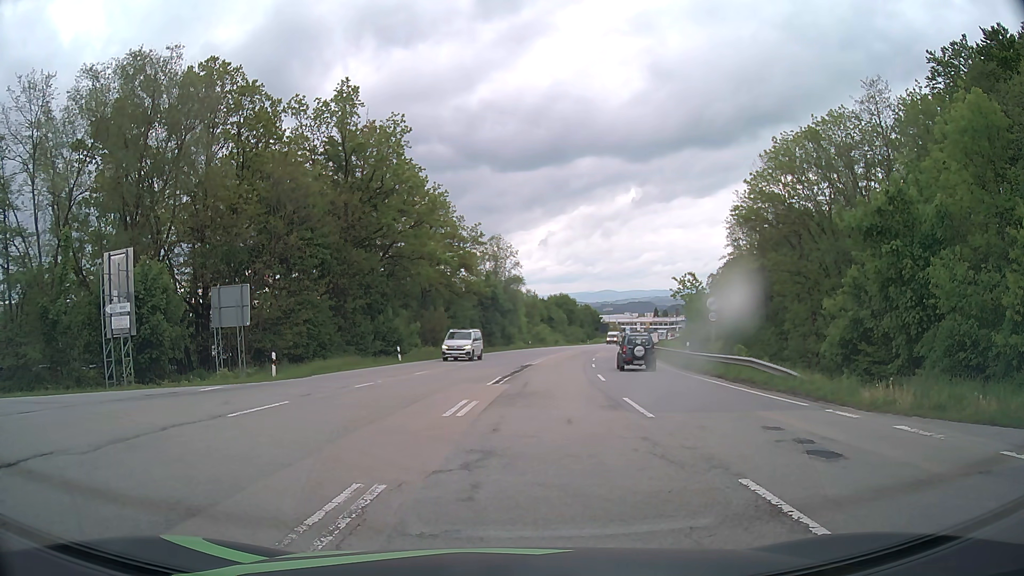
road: secondary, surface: asphalt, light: Day
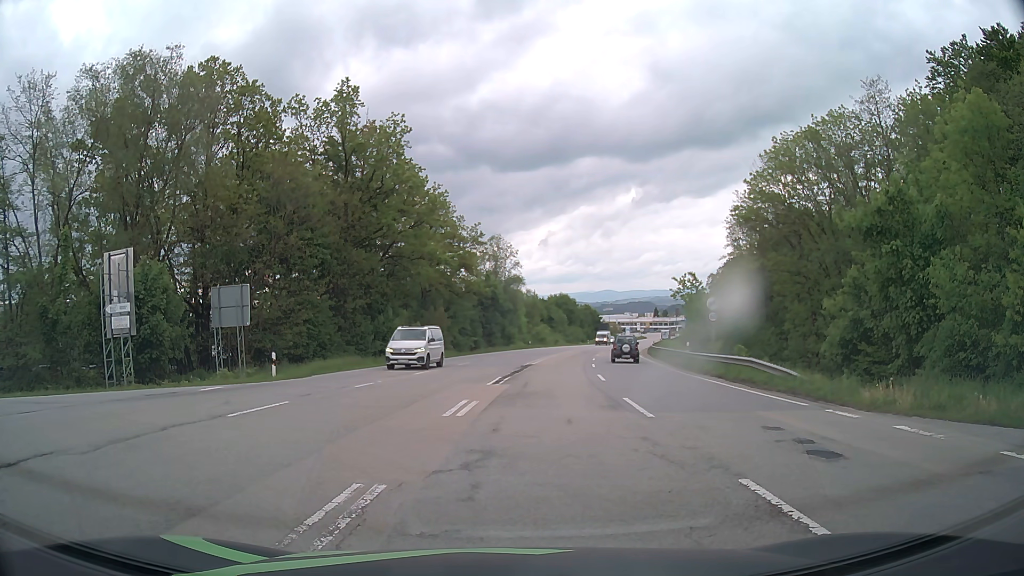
(0.0, 0.0) m; 0°
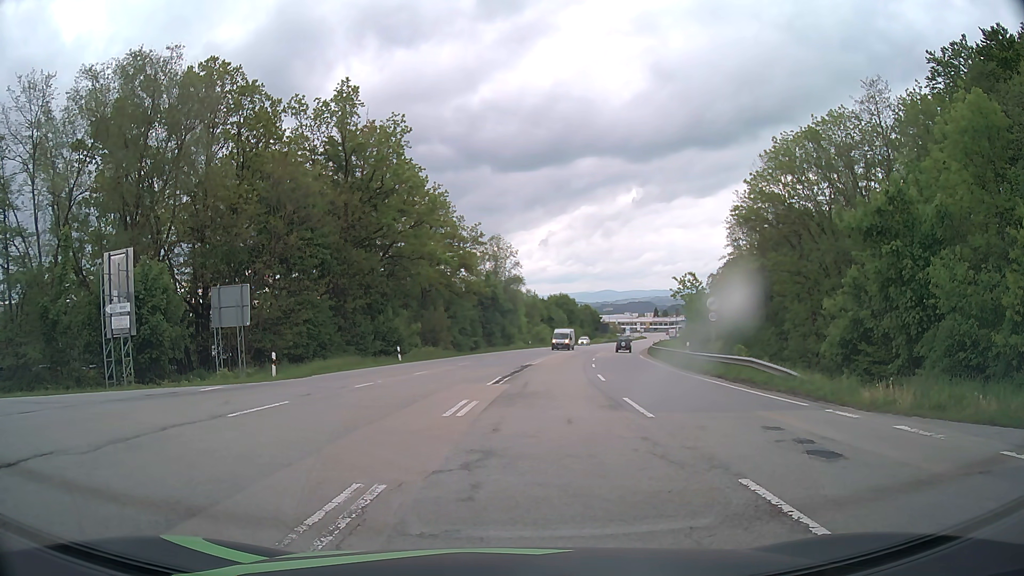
(0.0, 0.0) m; 0°
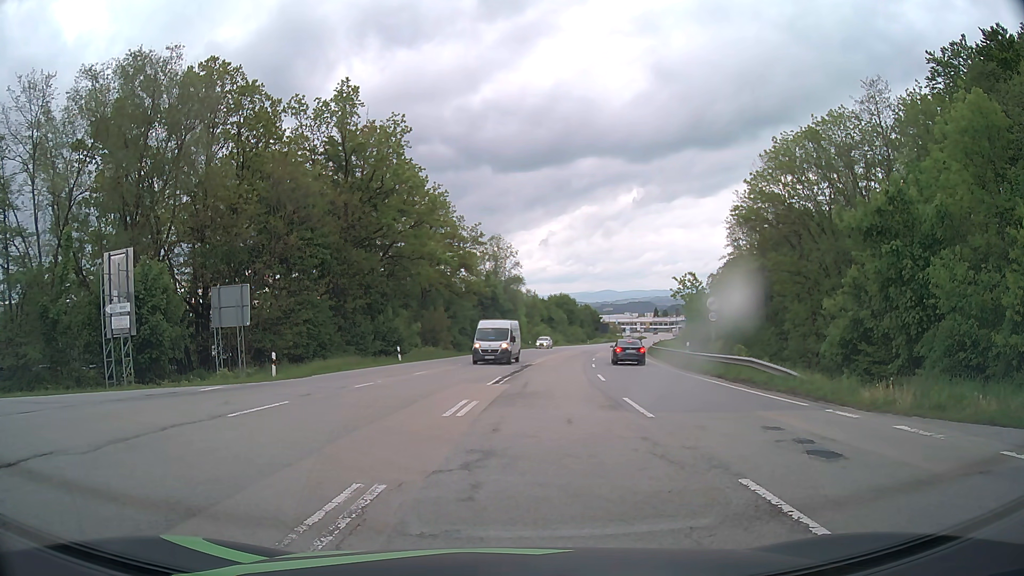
(0.0, 0.0) m; 0°
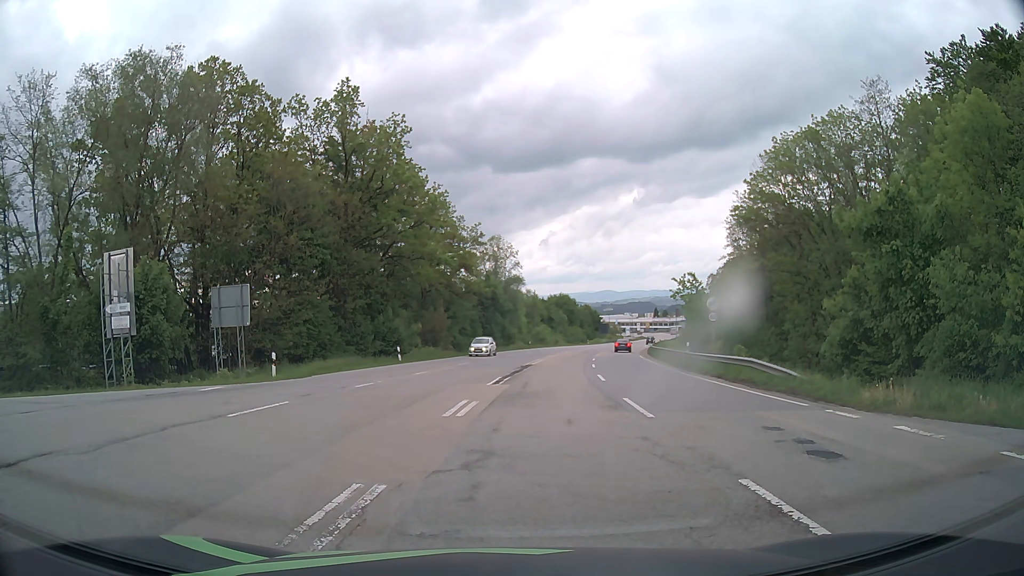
(0.0, 0.0) m; 0°
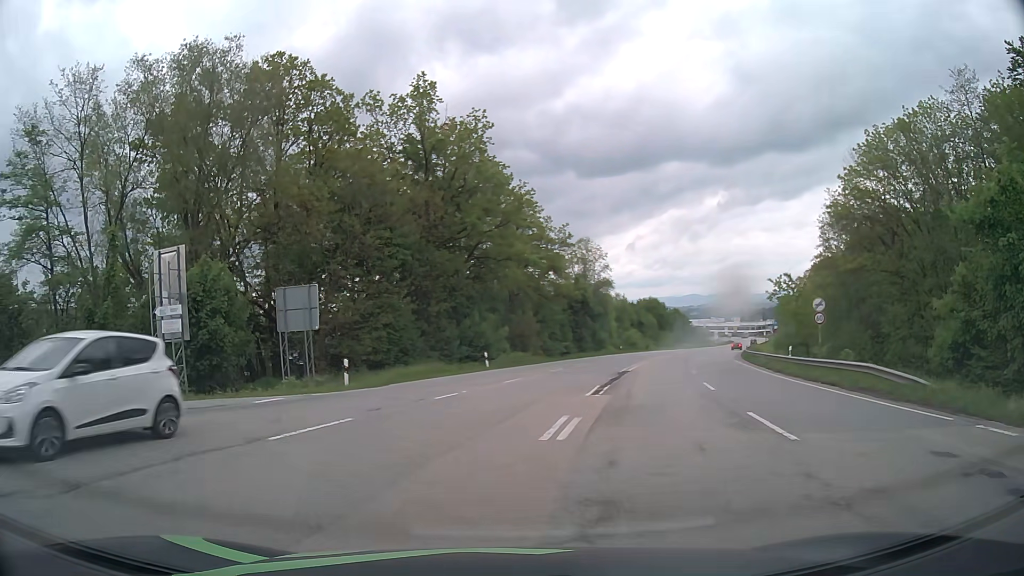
(-0.1, +2.6) m; -7°
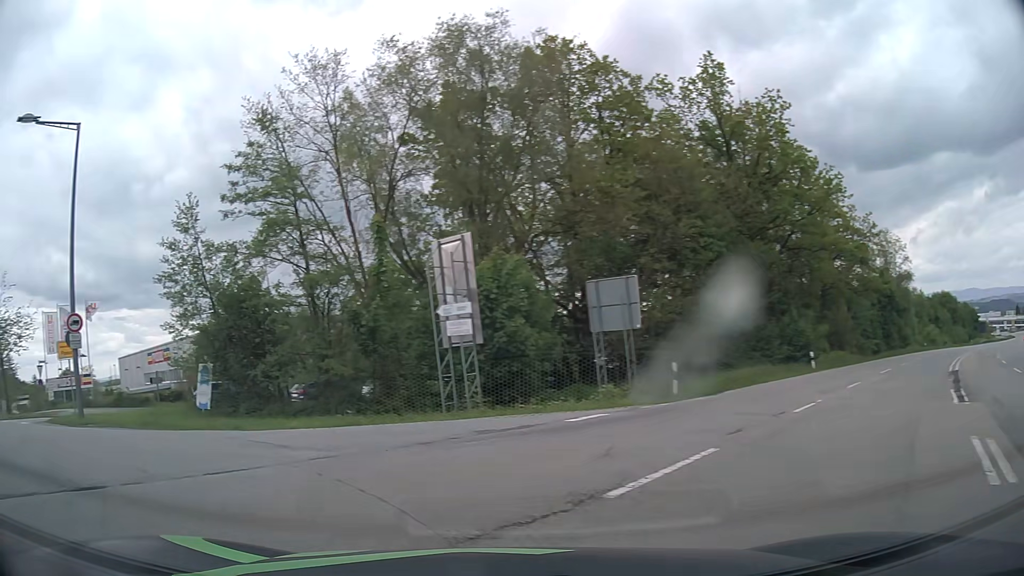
(-0.7, +3.7) m; -24°
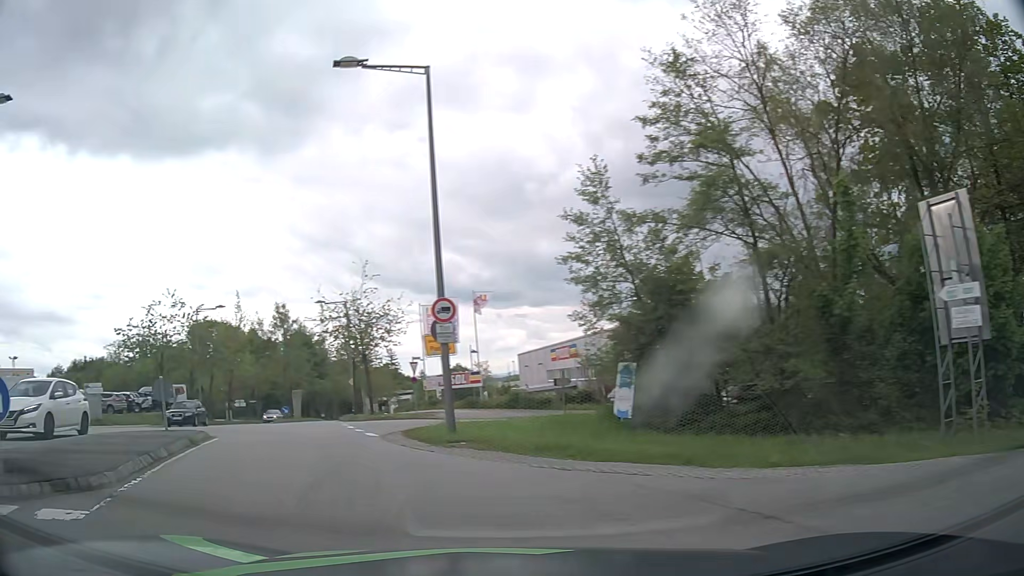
(-1.7, +5.0) m; -35°
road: residential
(-2, +10) (-6, +19) (-9, +28) (-12, +38) (-15, +48) (-17, +57) (-19, +67) (-21, +77) (-23, +87) (-25, +97) m
